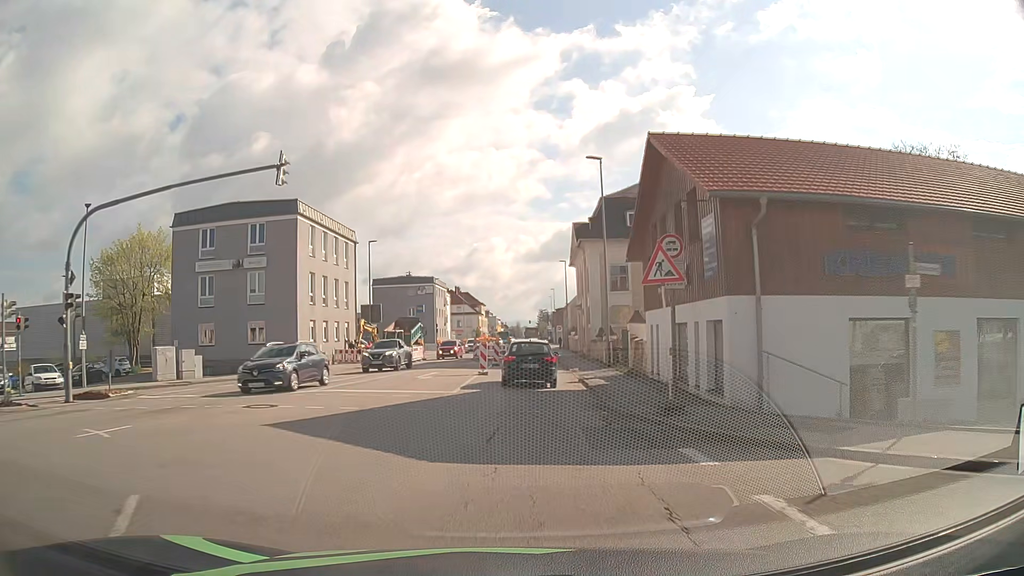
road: tertiary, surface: asphalt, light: Day
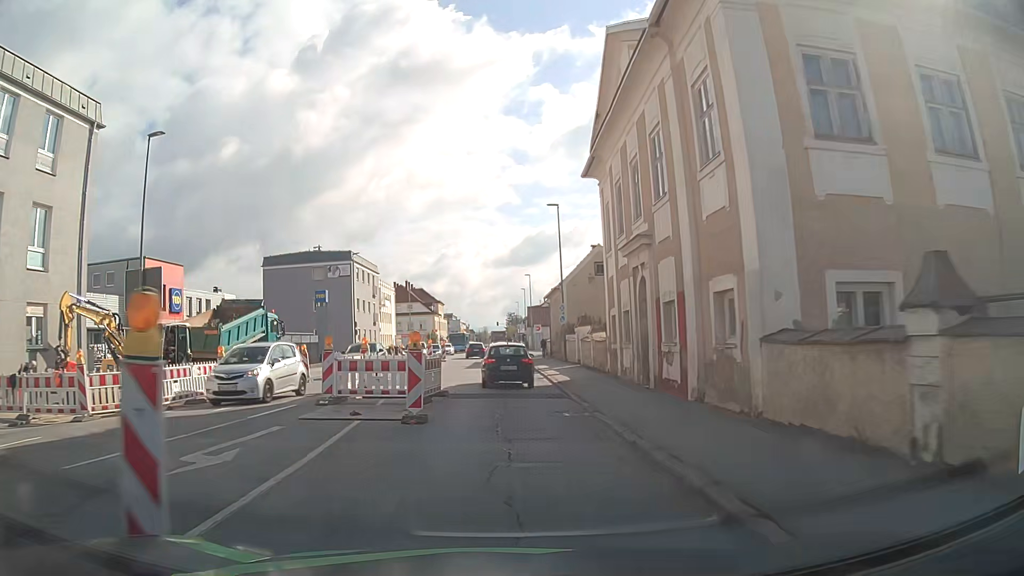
(+0.8, +33.4) m; +2°
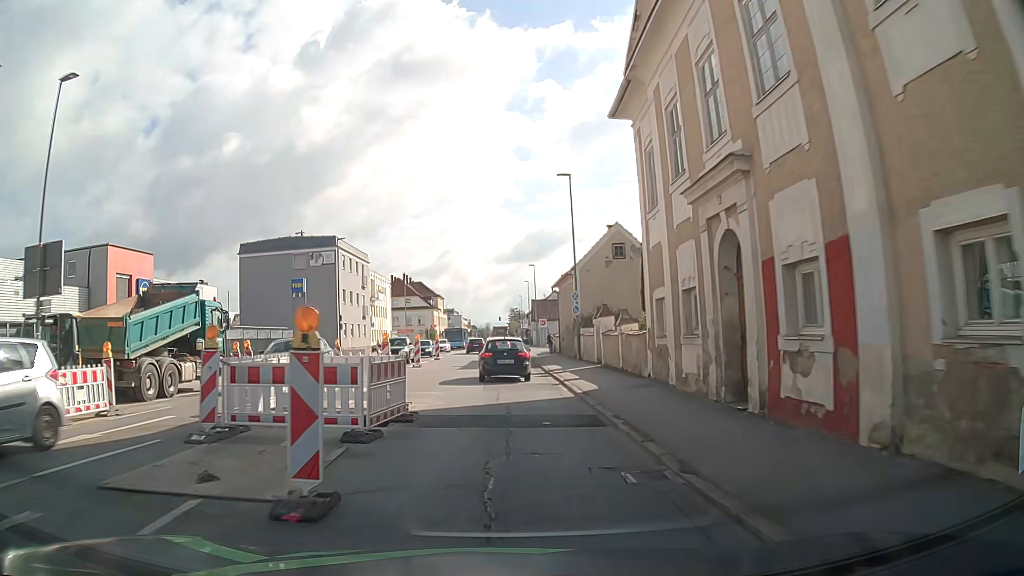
(0.0, +6.9) m; 0°
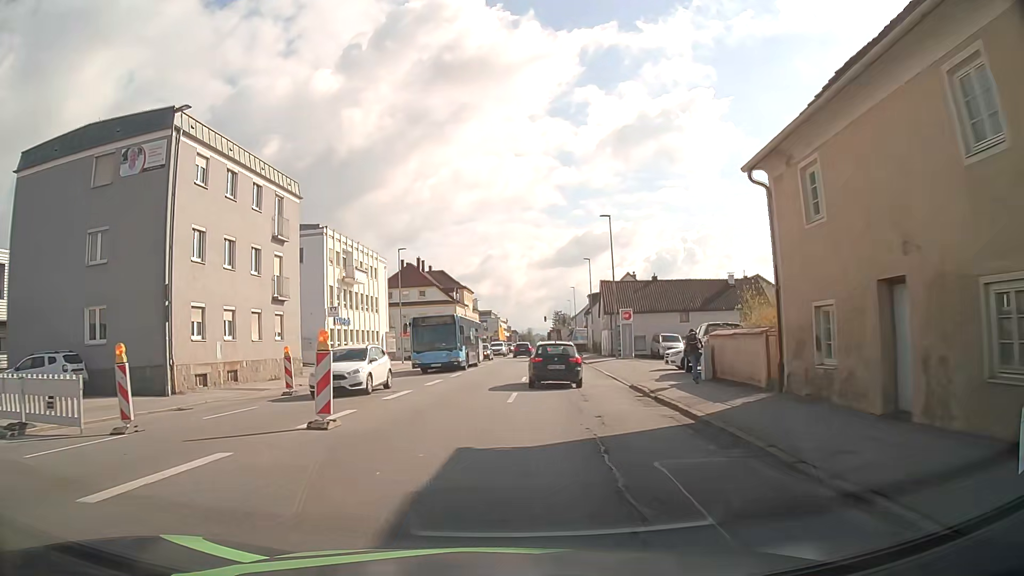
(-0.8, +35.5) m; -3°
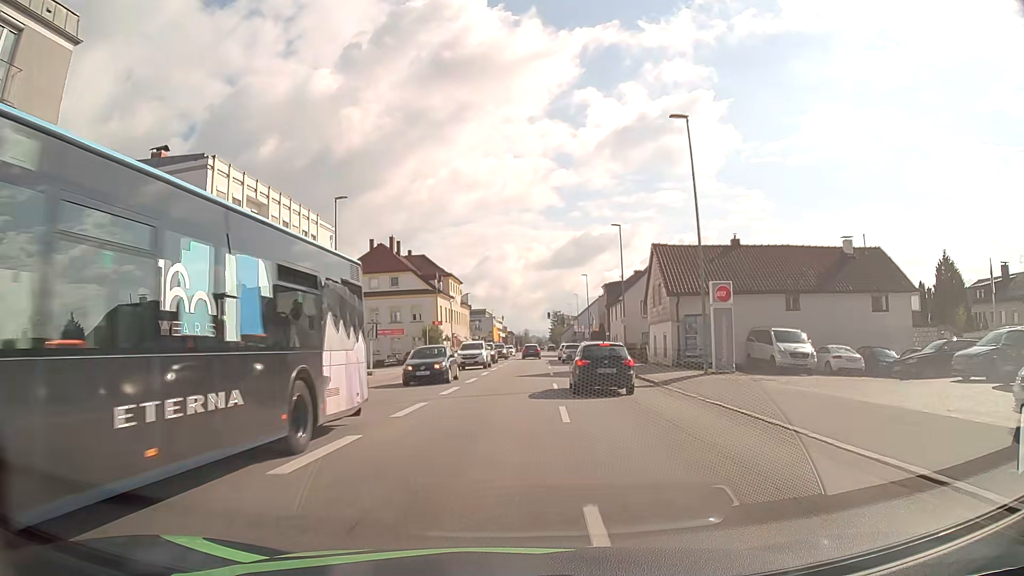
(0.0, +22.2) m; 0°
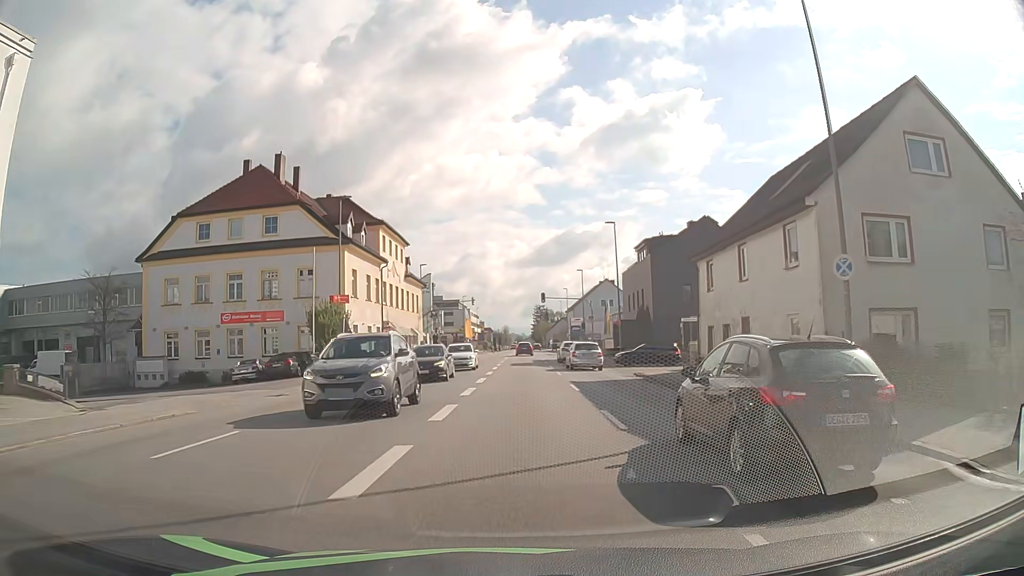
(+0.8, +37.1) m; +2°
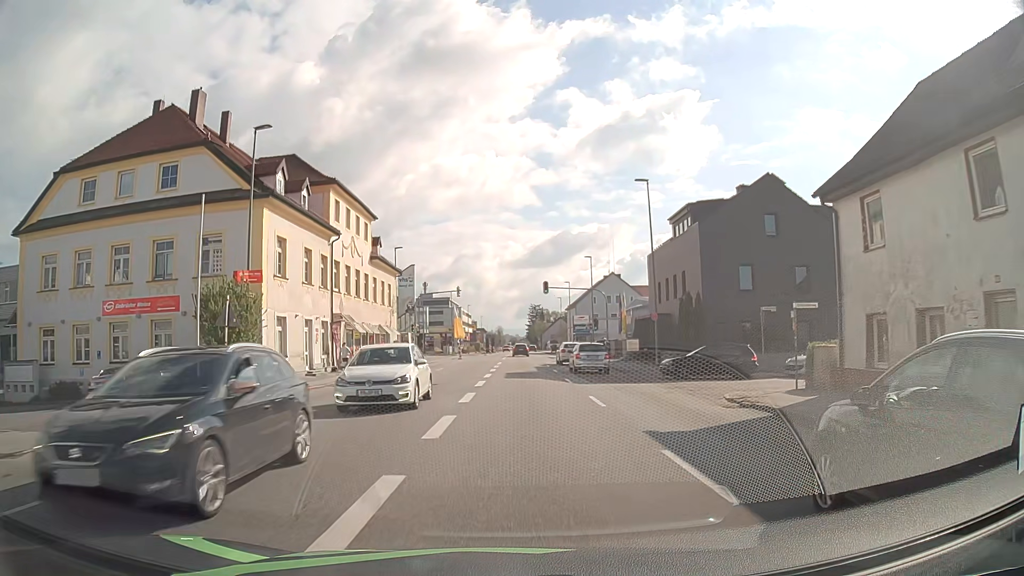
(+0.1, +13.9) m; +1°
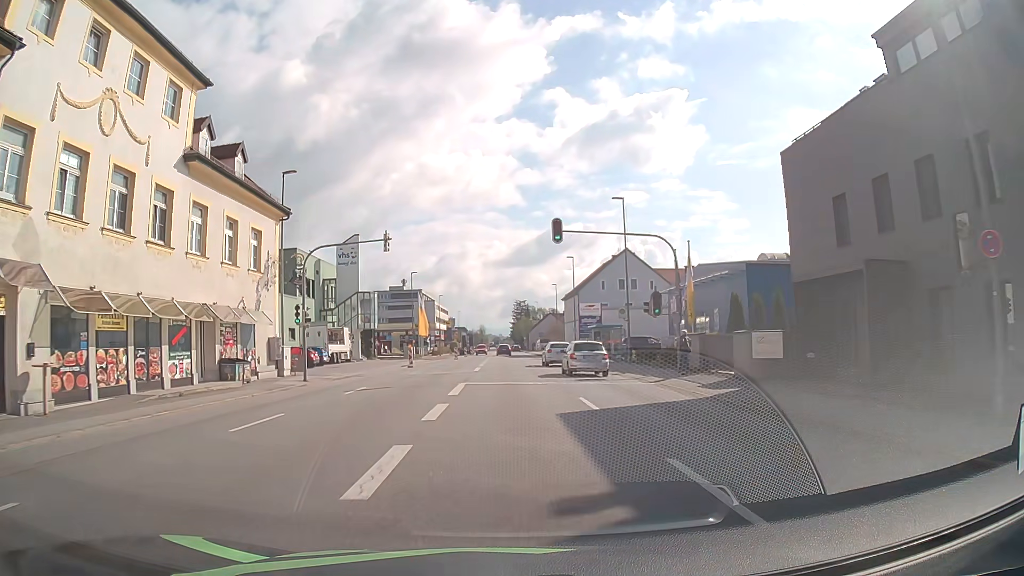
(+0.5, +28.1) m; +1°
(0, +10) (0, +20) (0, +30) (0, +40) (0, +50) (0, +60) (0, +70) (0, +80) (0, +90) (0, +100) m
